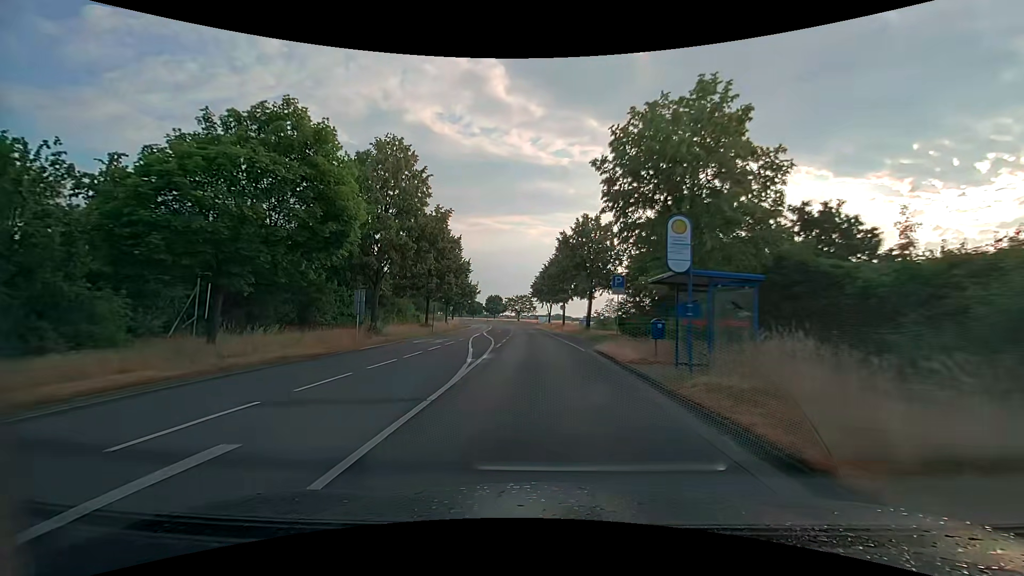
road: secondary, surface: asphalt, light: Day
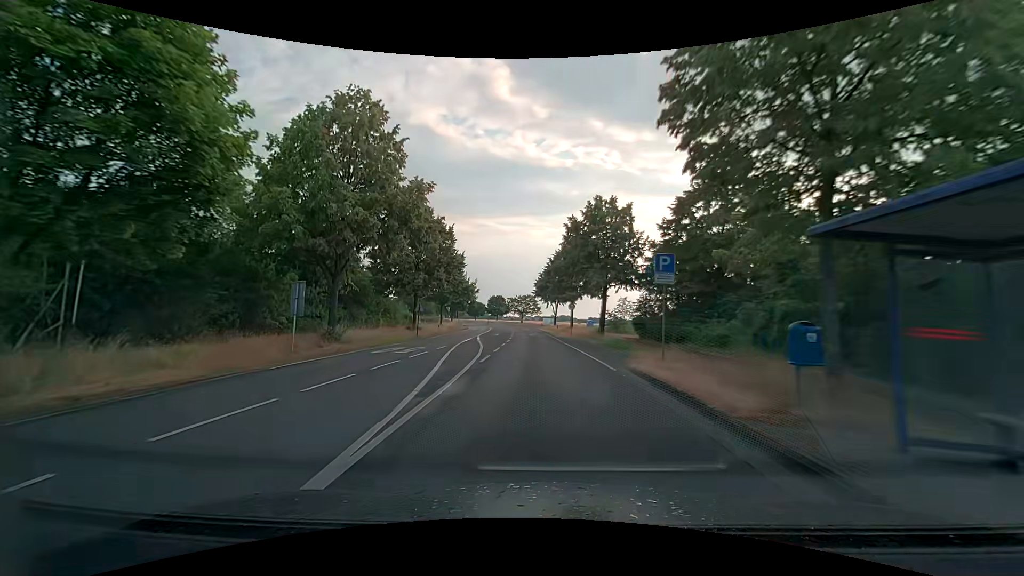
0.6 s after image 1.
(-0.1, +8.1) m; -1°
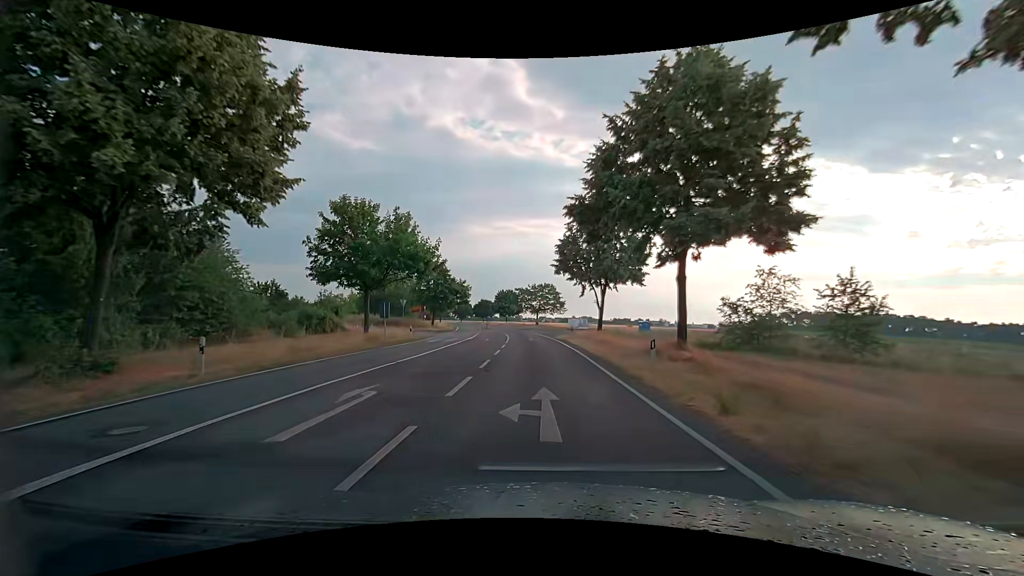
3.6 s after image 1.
(-0.9, +40.3) m; -2°
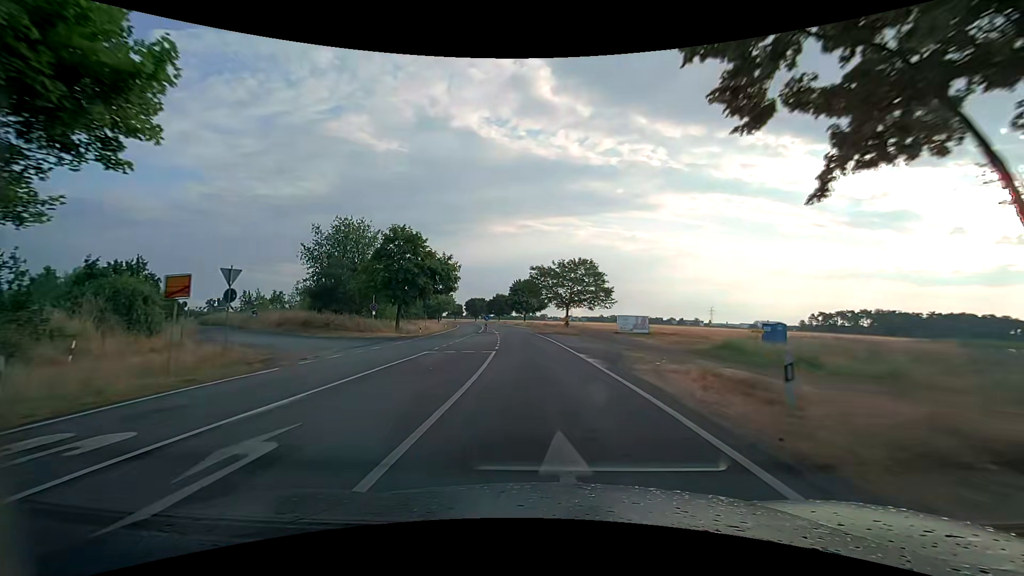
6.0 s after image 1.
(-0.7, +32.2) m; -3°
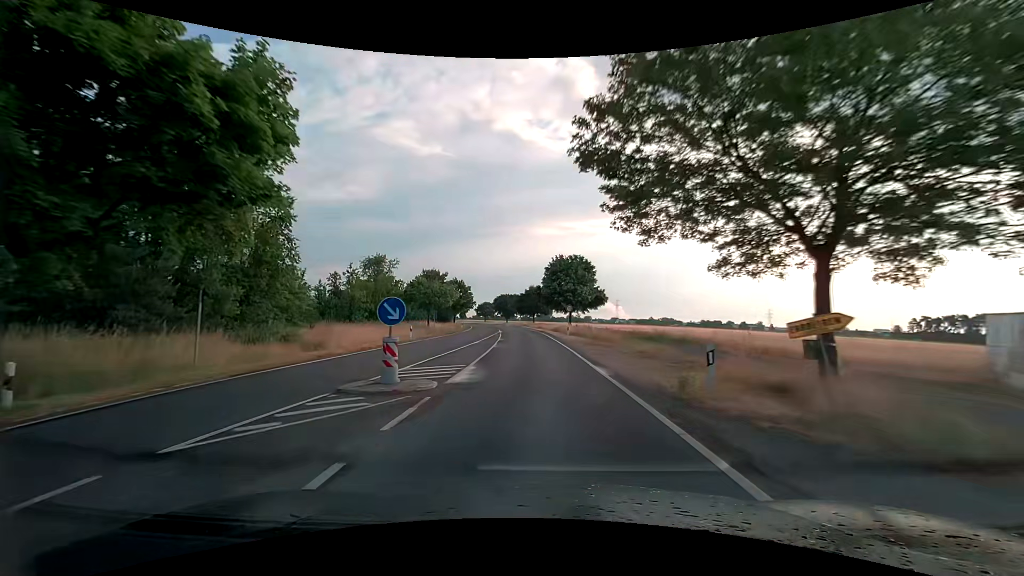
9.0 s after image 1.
(-1.7, +42.0) m; -5°
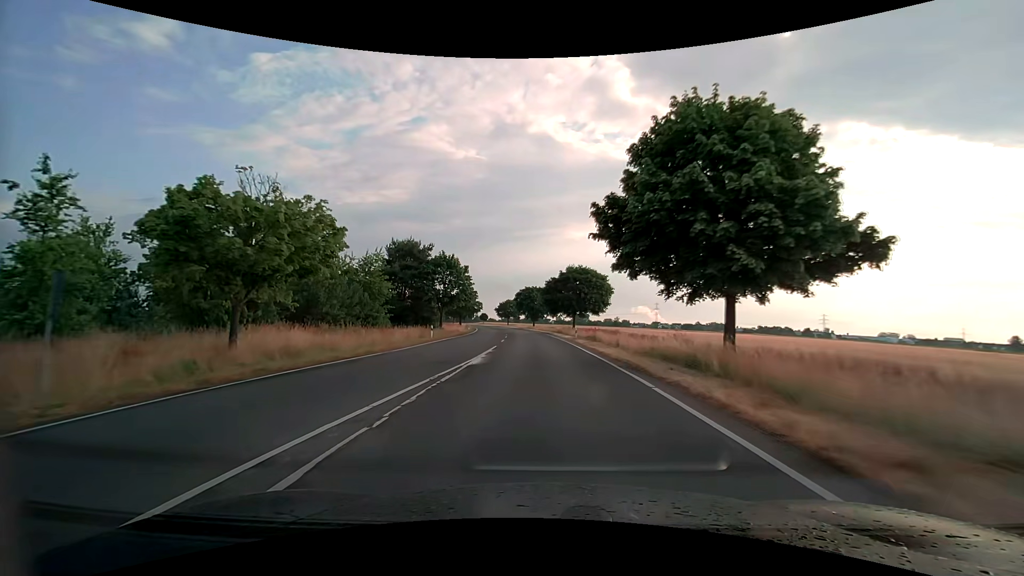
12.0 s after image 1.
(-1.6, +46.3) m; -4°
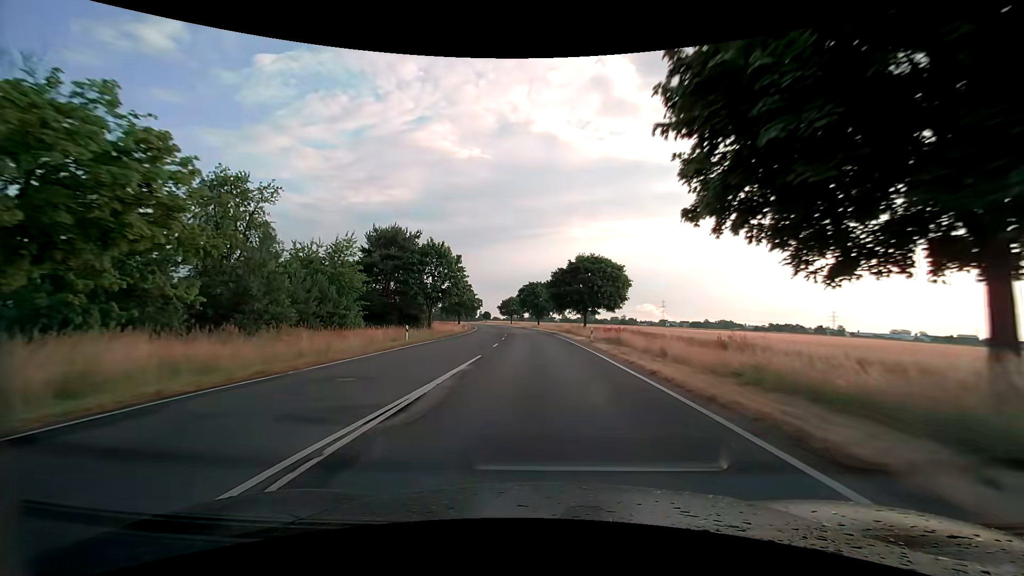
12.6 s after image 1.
(-0.1, +9.9) m; -1°
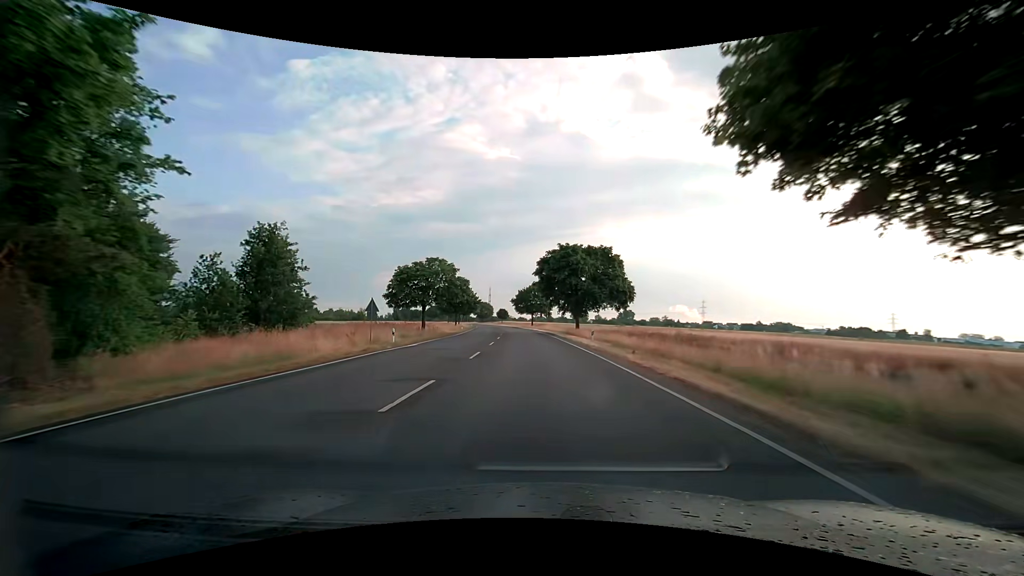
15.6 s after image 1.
(-1.3, +53.3) m; -3°
(0, +10) (0, +20) (-1, +30) (-1, +40) (-2, +50) (-2, +60) (-3, +70) (-4, +80) (-5, +90) (-7, +100) m
